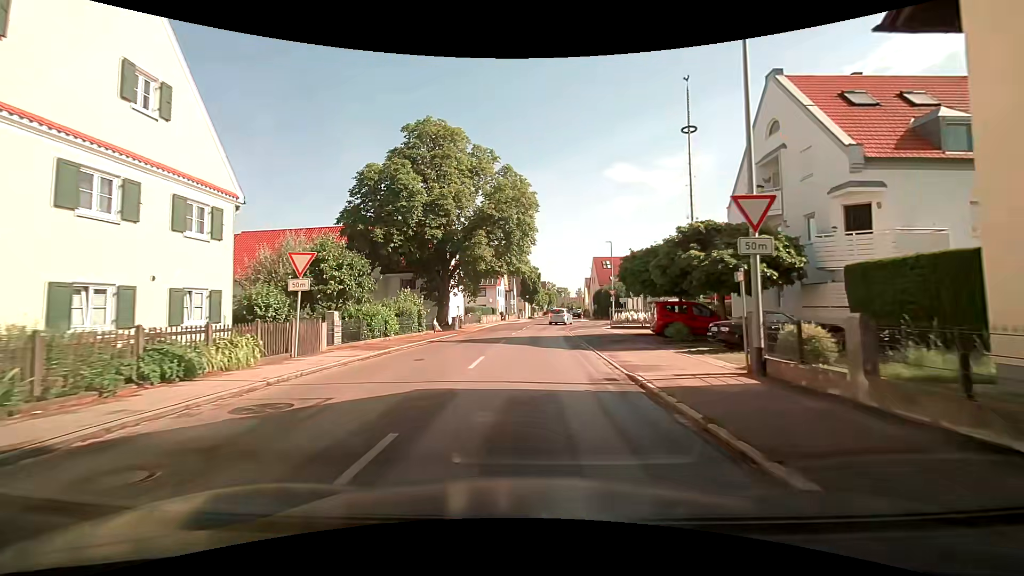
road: tertiary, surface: asphalt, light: Day
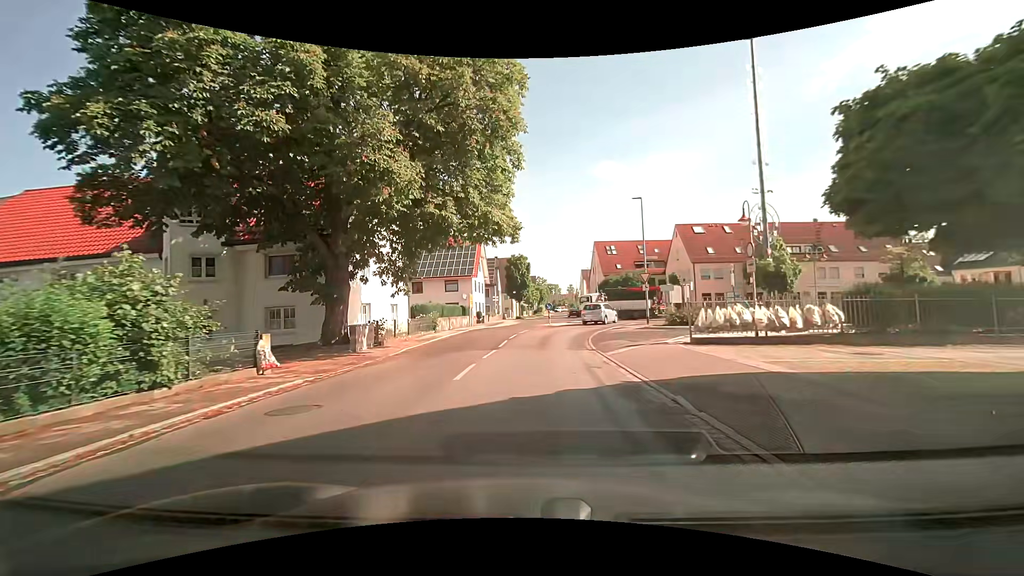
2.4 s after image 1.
(+0.2, +19.6) m; +2°
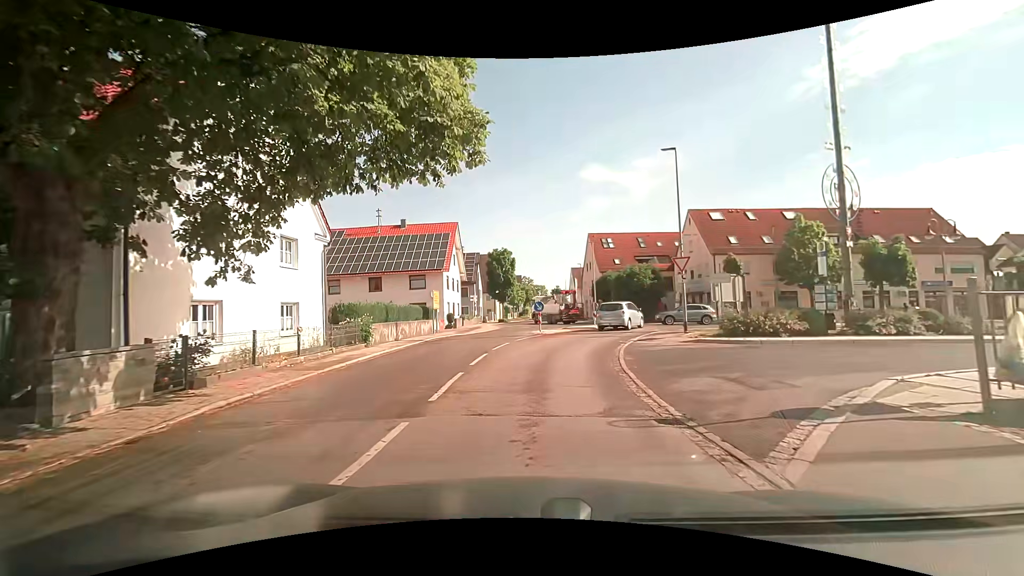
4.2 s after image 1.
(0.0, +10.8) m; +1°
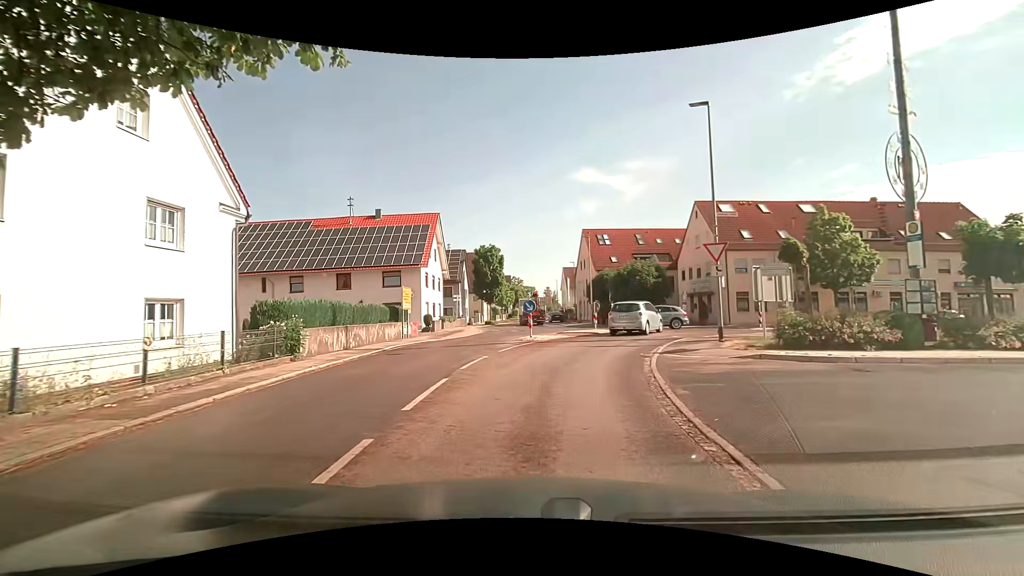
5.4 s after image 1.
(0.0, +5.4) m; +3°
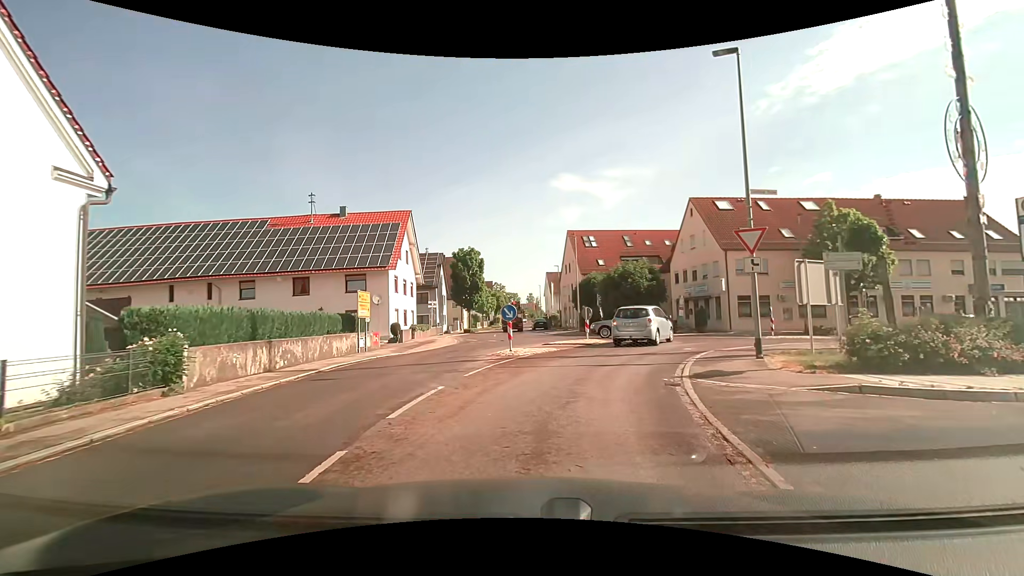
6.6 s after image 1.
(0.0, +4.3) m; 0°
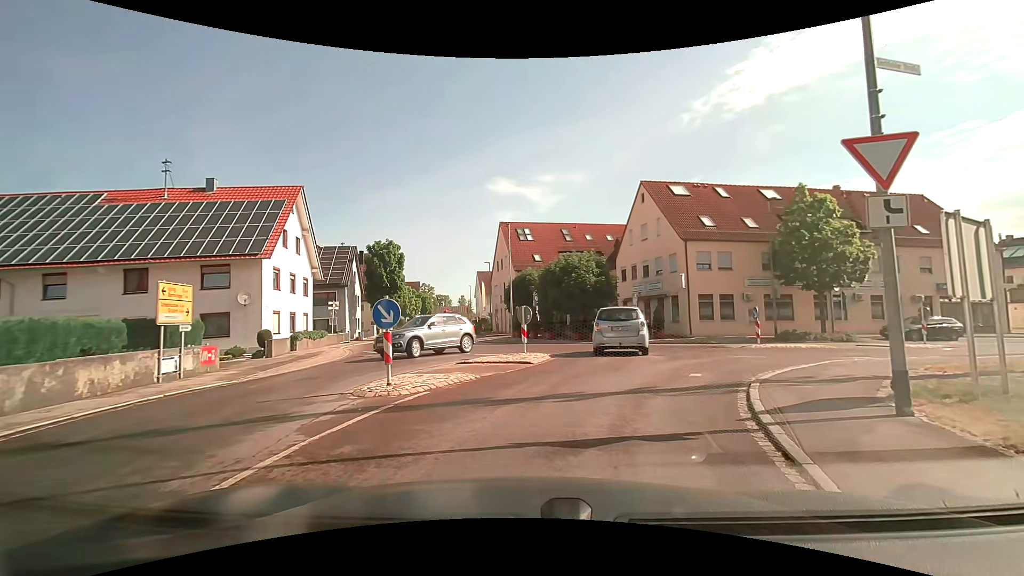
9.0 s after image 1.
(+0.5, +8.0) m; +7°
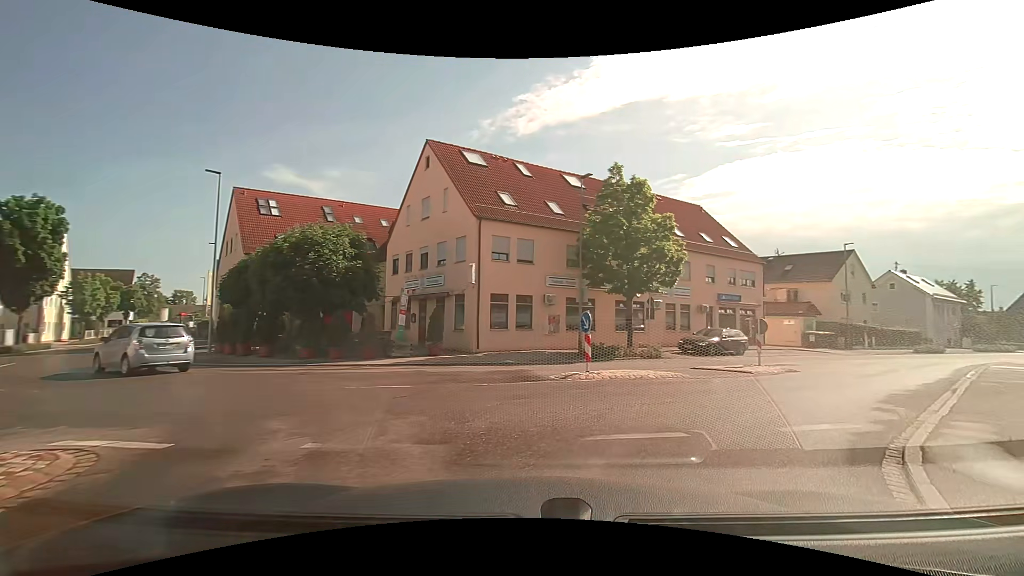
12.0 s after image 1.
(+1.9, +10.8) m; +25°
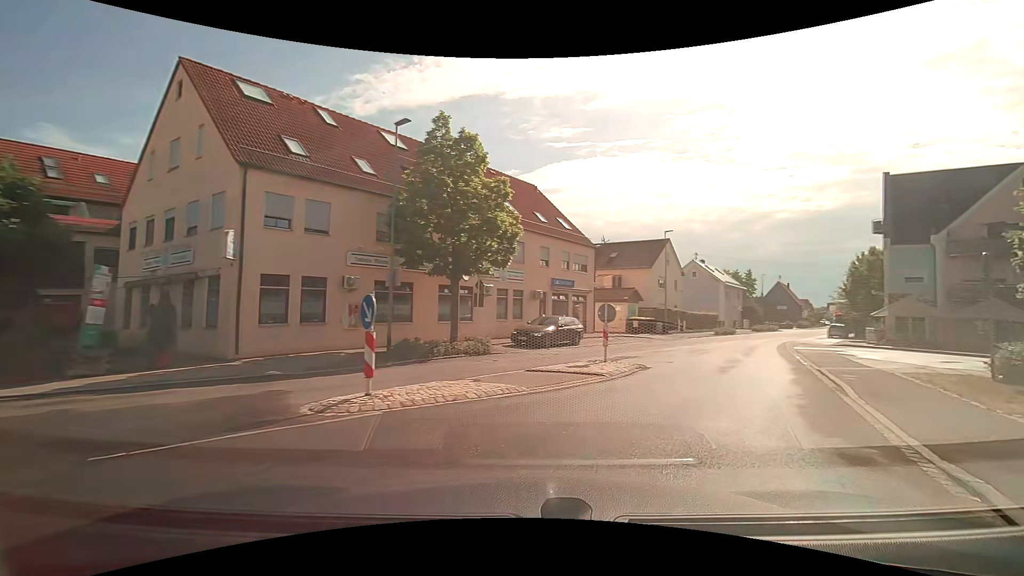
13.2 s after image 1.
(+0.9, +5.5) m; +18°
(+3, +10) (+7, +18) (+12, +27) (+17, +36) (+22, +44) (+28, +52) (+34, +60) (+40, +68) (+46, +76) (+52, +84) m
